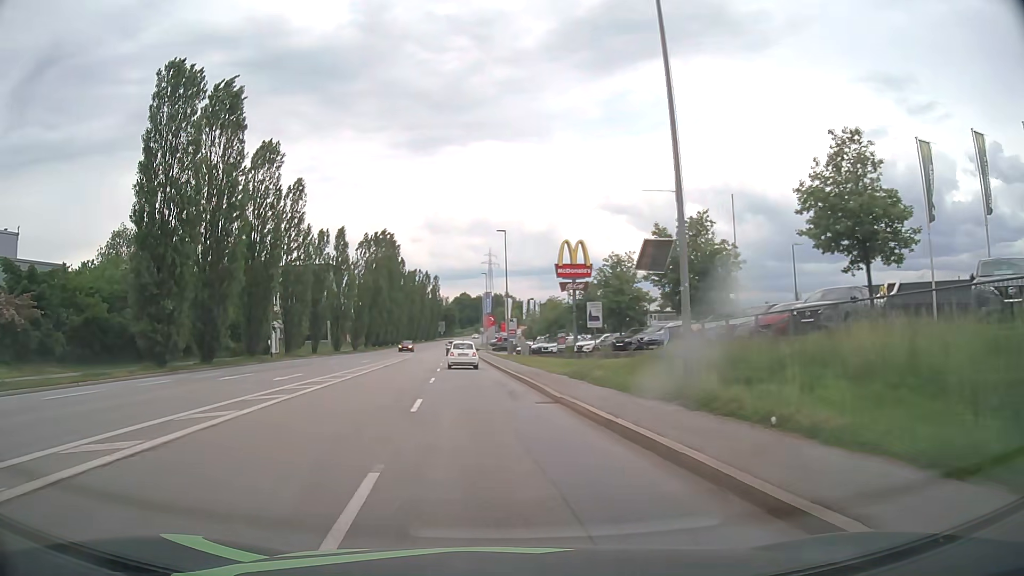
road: tertiary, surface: asphalt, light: Day
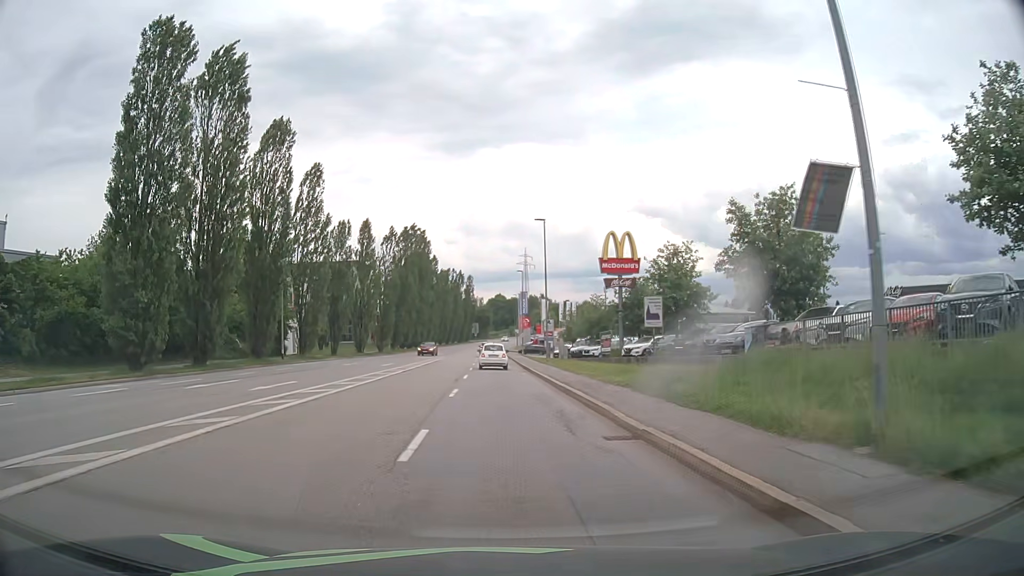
(-0.2, +5.8) m; -4°
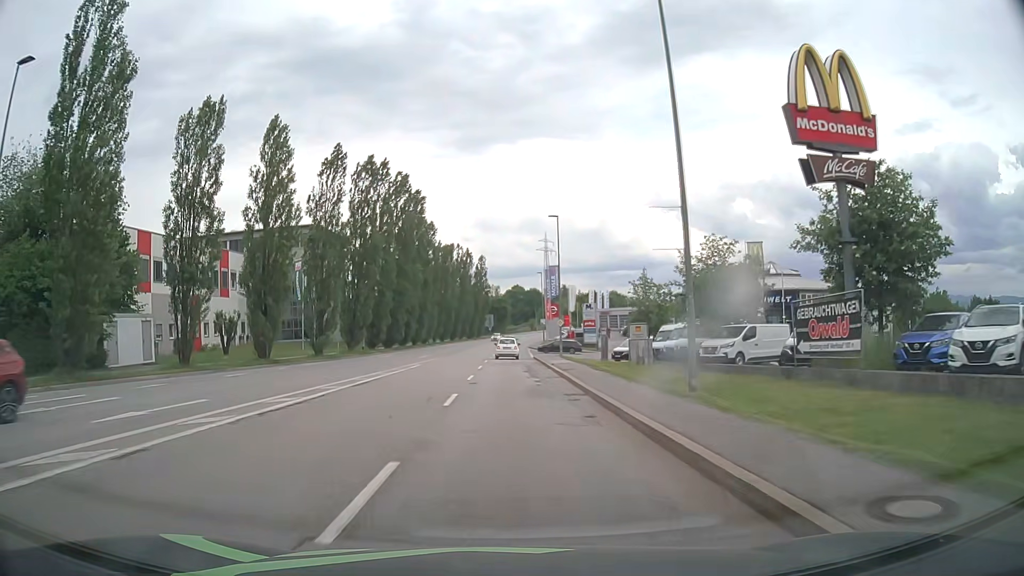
(-0.4, +33.6) m; -1°
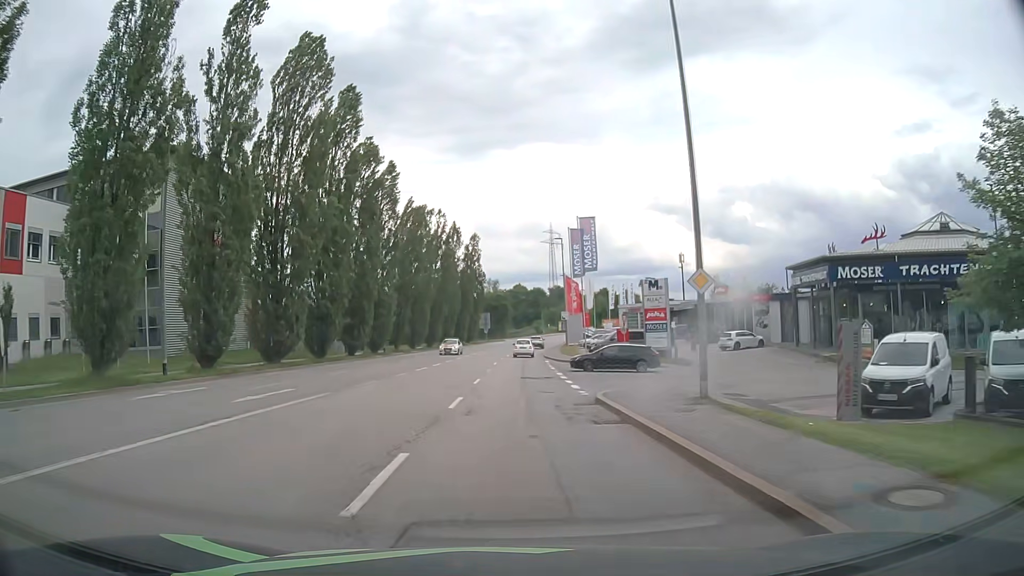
(-0.3, +35.8) m; 0°
(0, +10) (0, +20) (0, +30) (0, +40) (0, +50) (+1, +60) (+1, +70) (+2, +80) (+3, +90) (+4, +100) m
